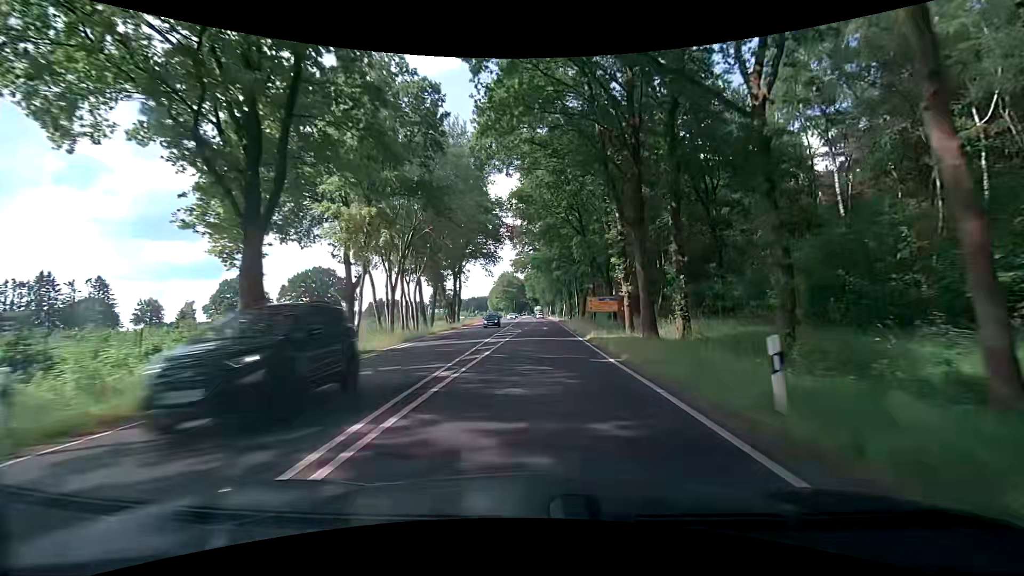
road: primary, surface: asphalt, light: Day
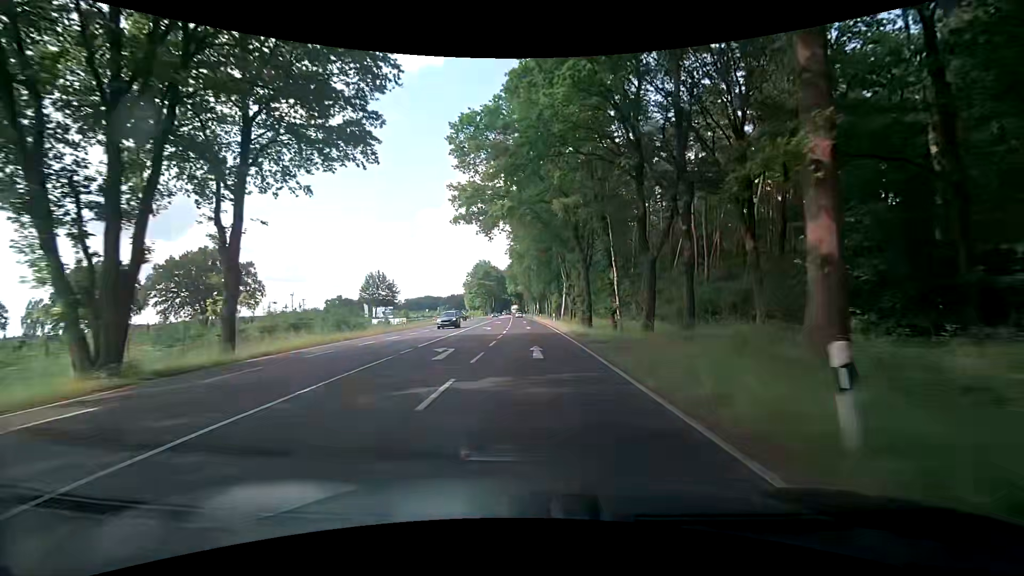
(+1.3, +53.2) m; +2°
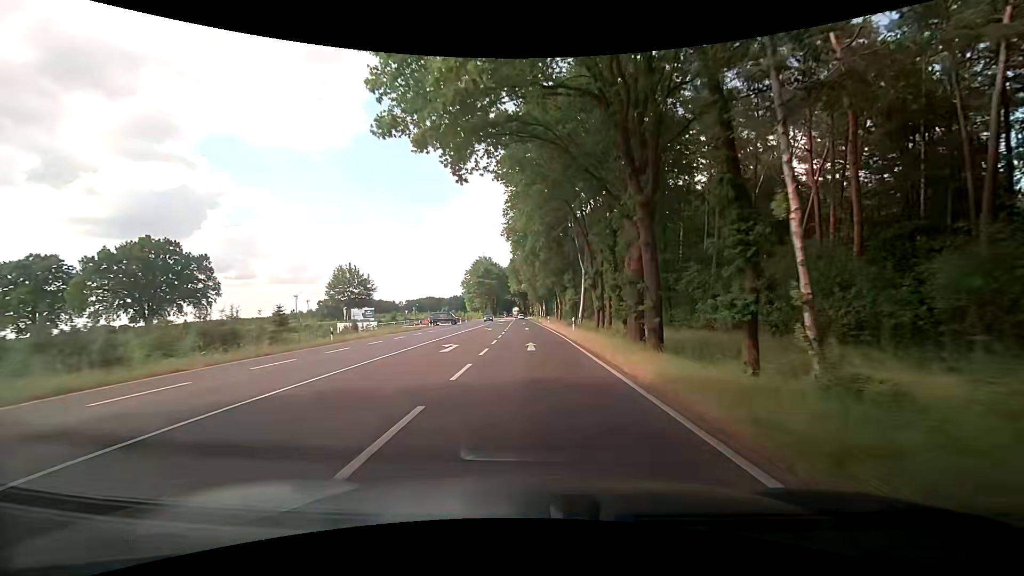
(-0.1, +21.0) m; 0°
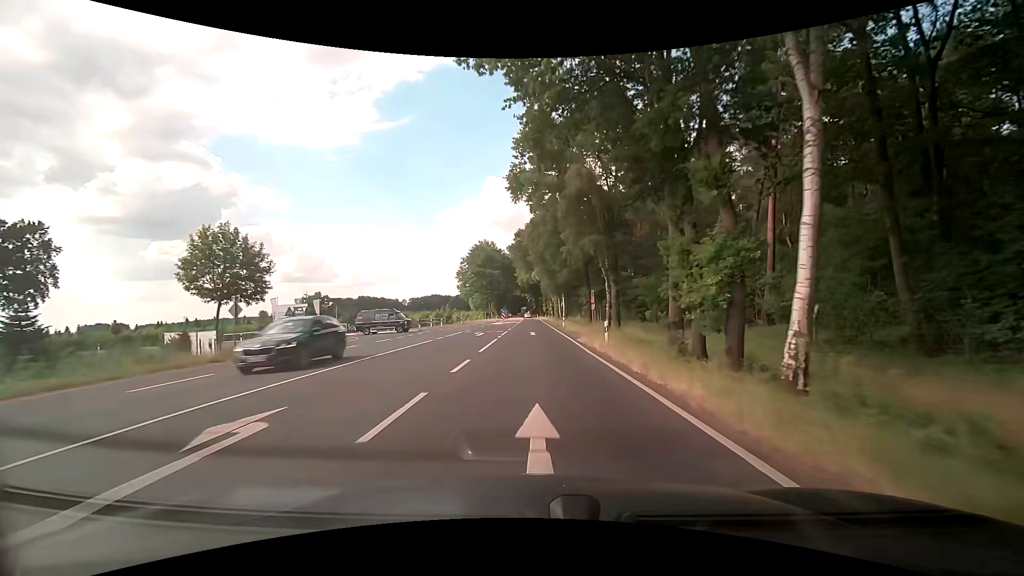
(-0.7, +41.6) m; -1°
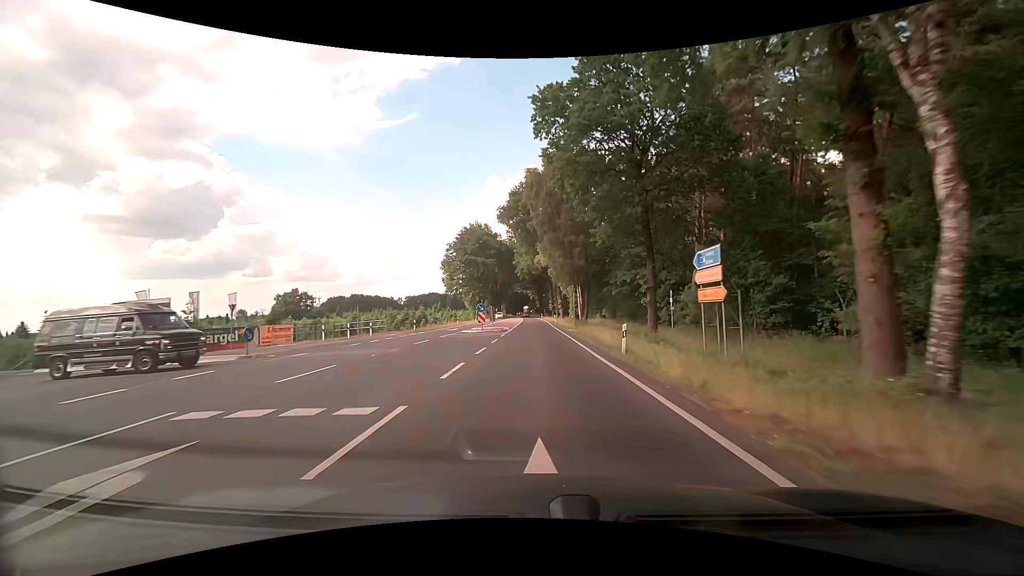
(-0.3, +30.9) m; 0°
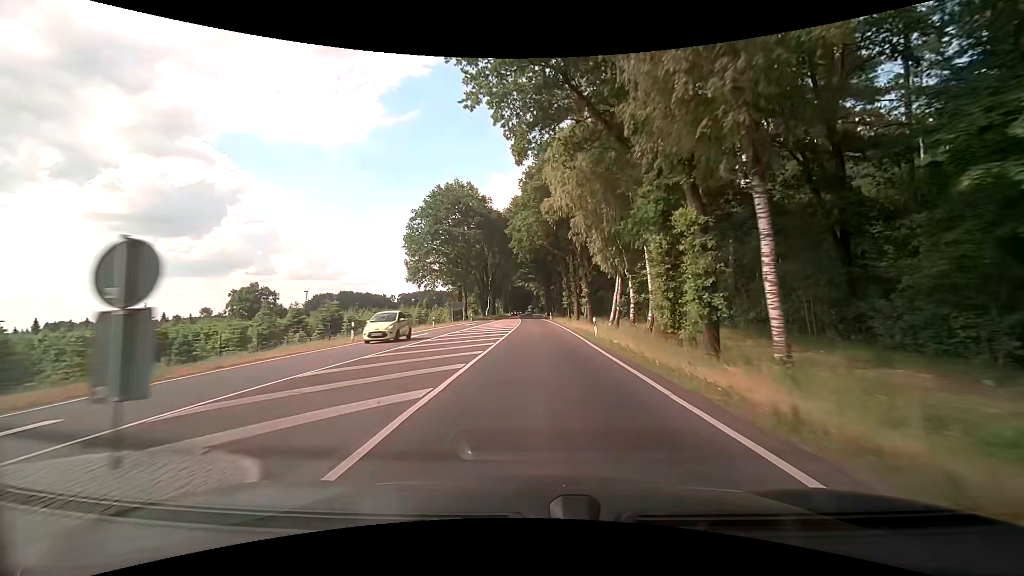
(-0.5, +40.7) m; -1°
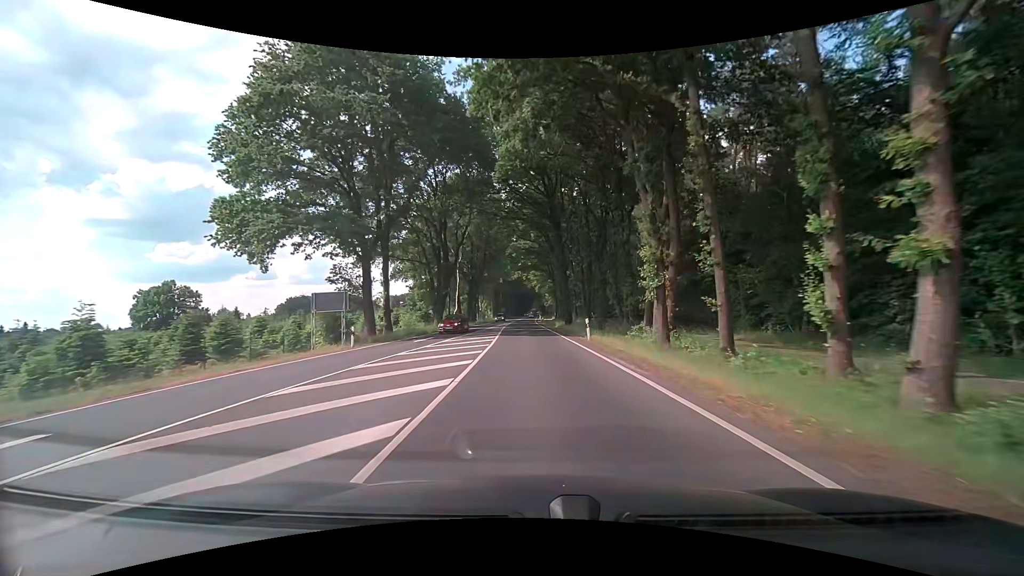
(-0.1, +50.7) m; 0°
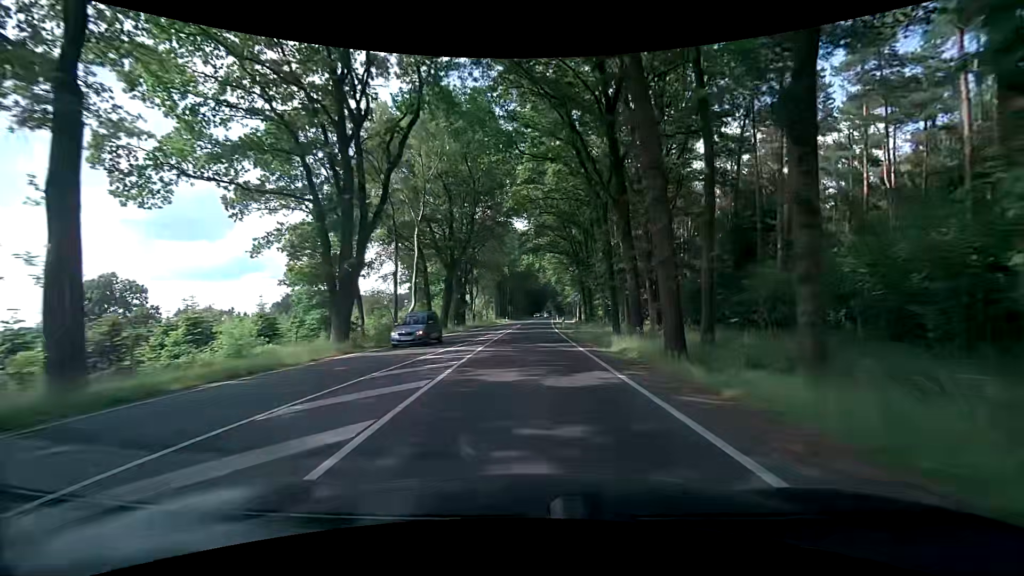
(-0.2, +30.5) m; -1°
(0, +10) (0, +20) (0, +30) (0, +40) (0, +50) (0, +60) (+1, +70) (+1, +80) (+2, +90) (+2, +100) m
